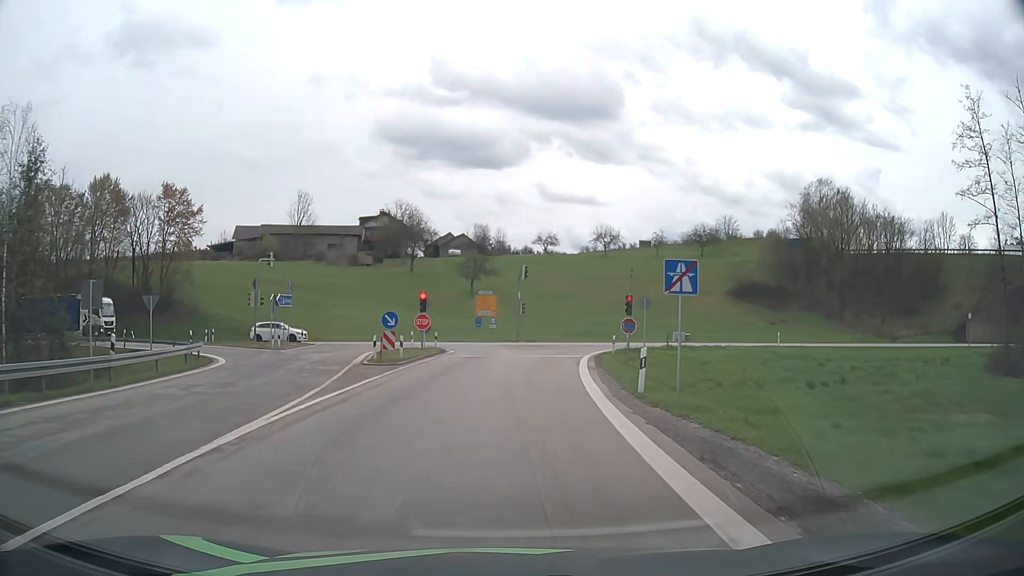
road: motorway_link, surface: asphalt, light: Day
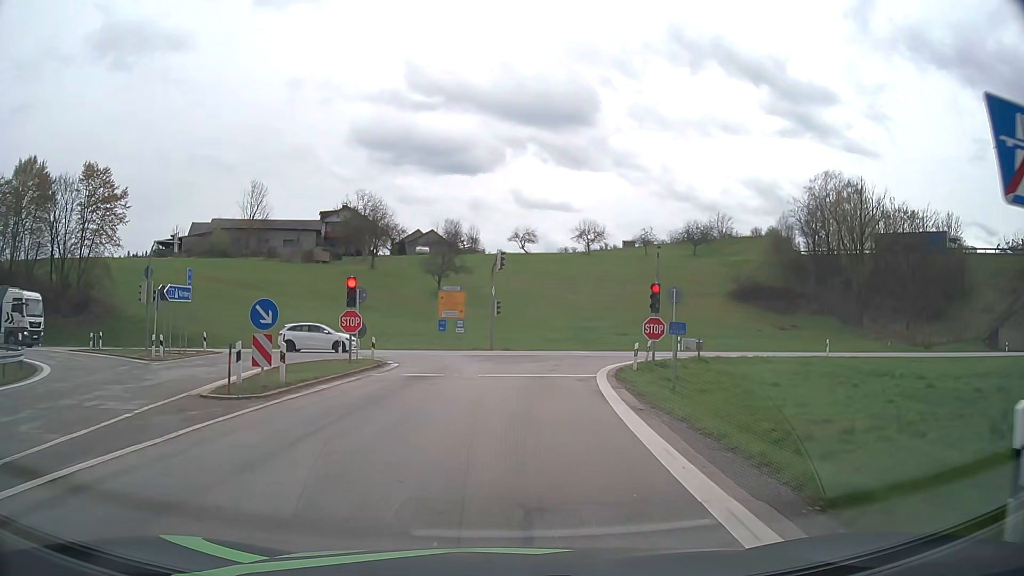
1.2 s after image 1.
(+0.2, +12.1) m; +2°
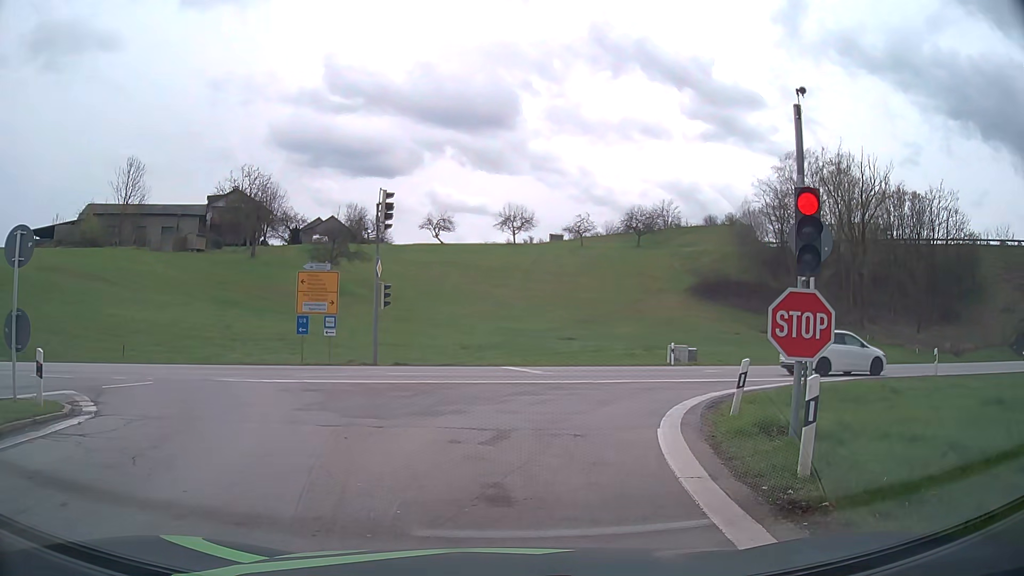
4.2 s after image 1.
(+0.8, +17.3) m; +8°
(0, +10) (+4, +19) (+12, +25) (+22, +29) (+31, +31) (+41, +34) (+50, +37) (+60, +40) (+69, +43) (+79, +46) m
